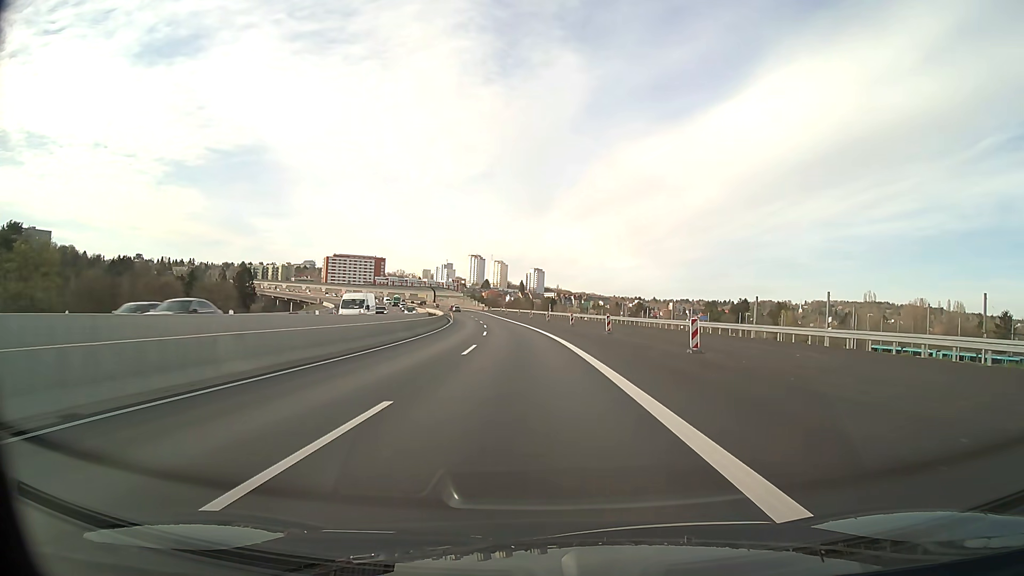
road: motorway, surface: asphalt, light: Day
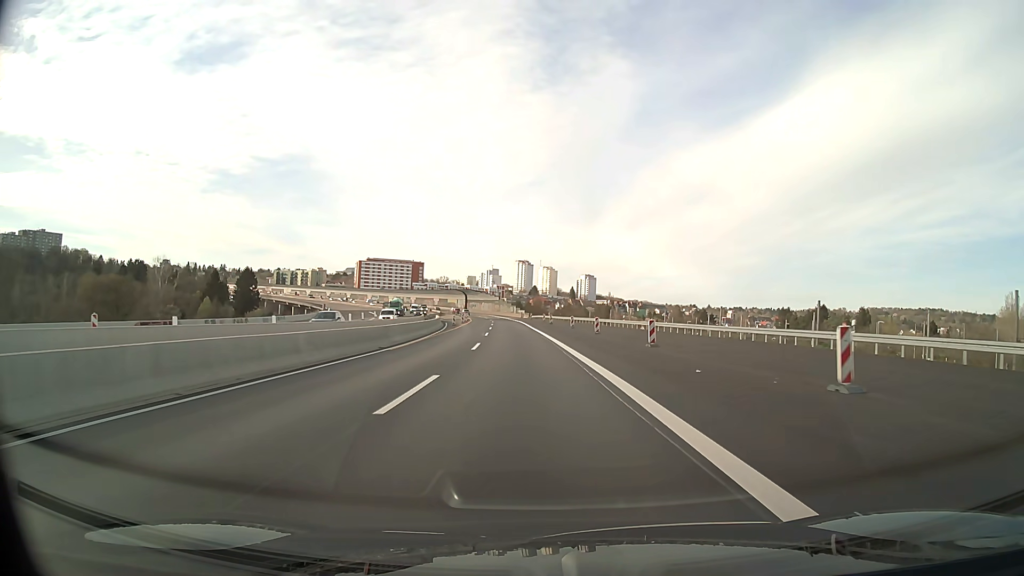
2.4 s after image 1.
(-1.7, +49.8) m; -4°
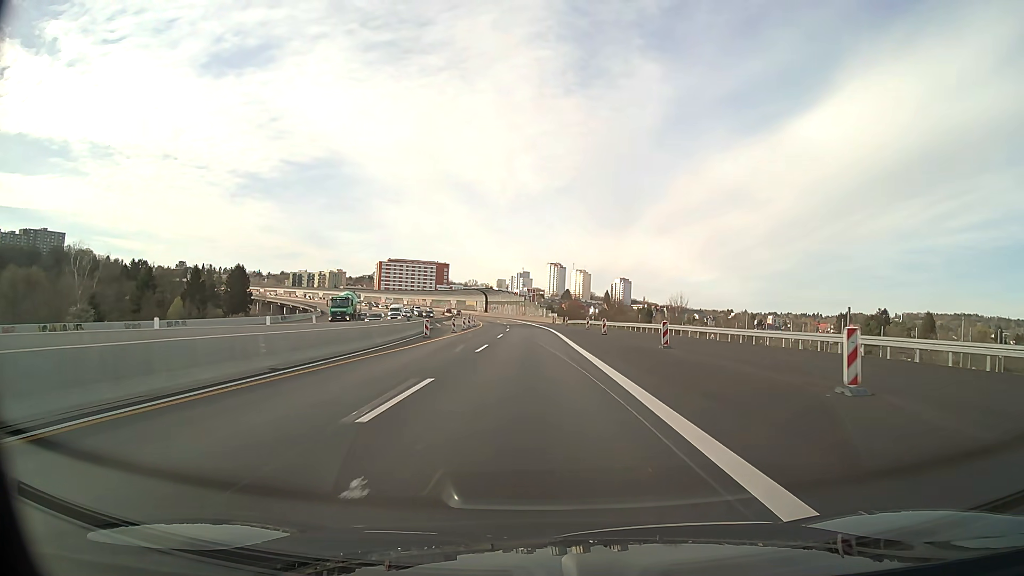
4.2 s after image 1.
(-1.1, +37.4) m; -3°
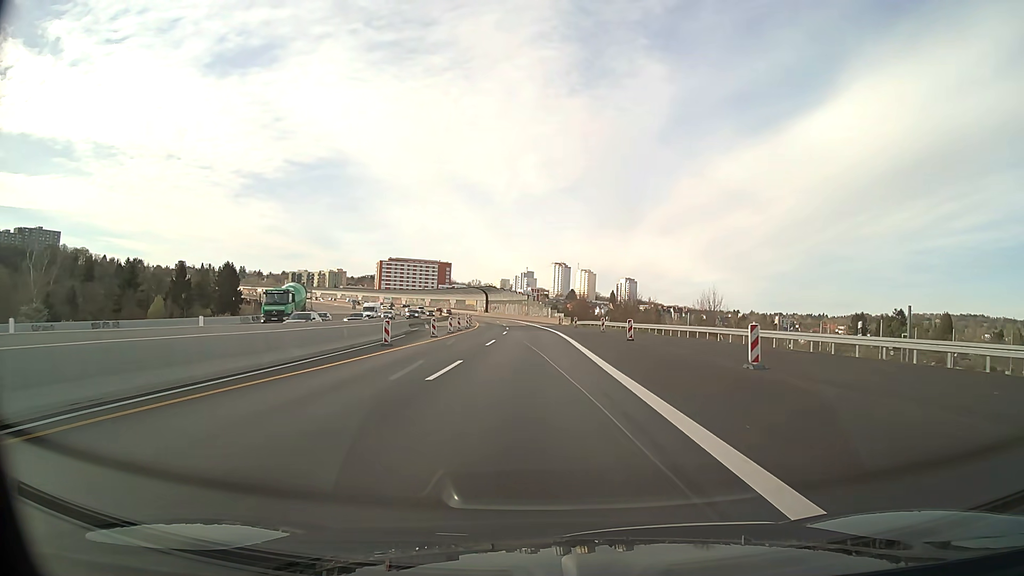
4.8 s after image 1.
(-0.1, +12.5) m; 0°
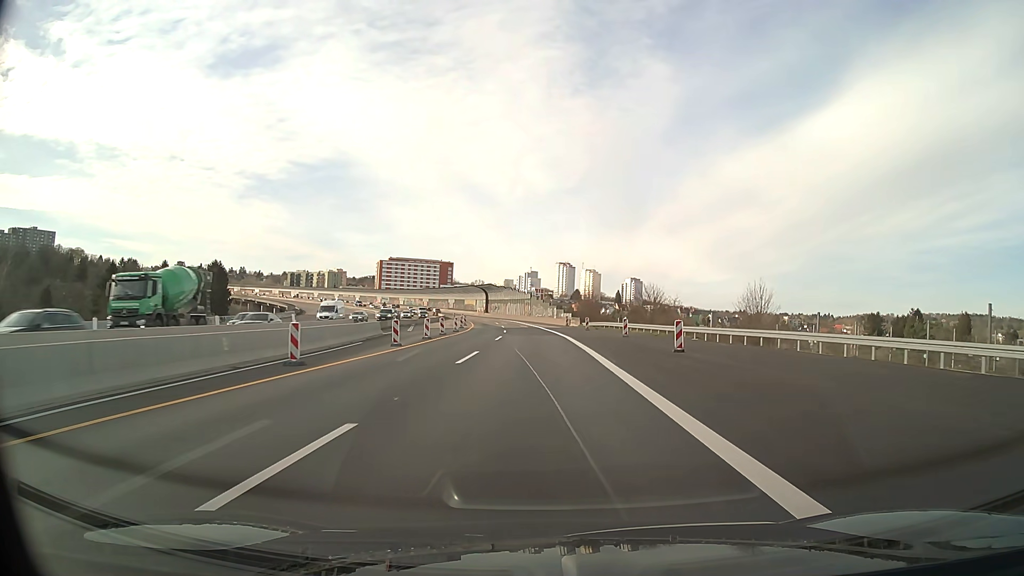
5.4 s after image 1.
(-0.1, +12.7) m; 0°
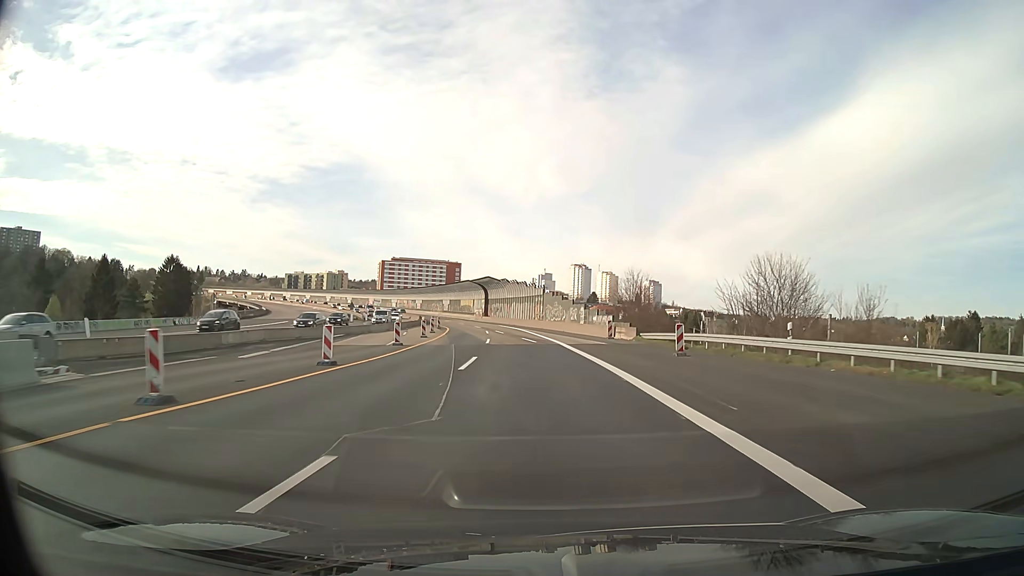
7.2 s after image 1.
(-0.4, +37.2) m; -1°
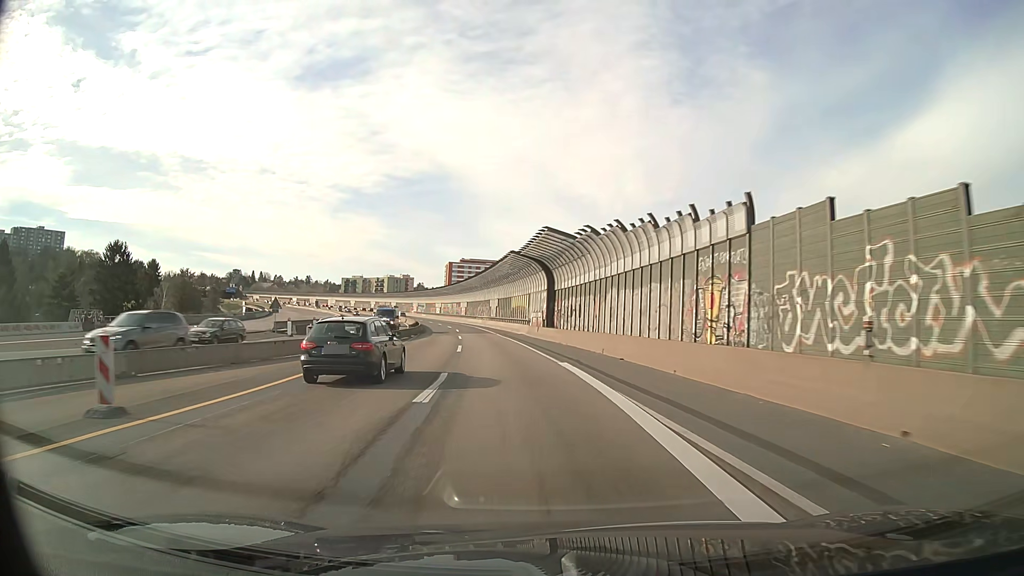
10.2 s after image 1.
(-2.9, +62.3) m; -7°
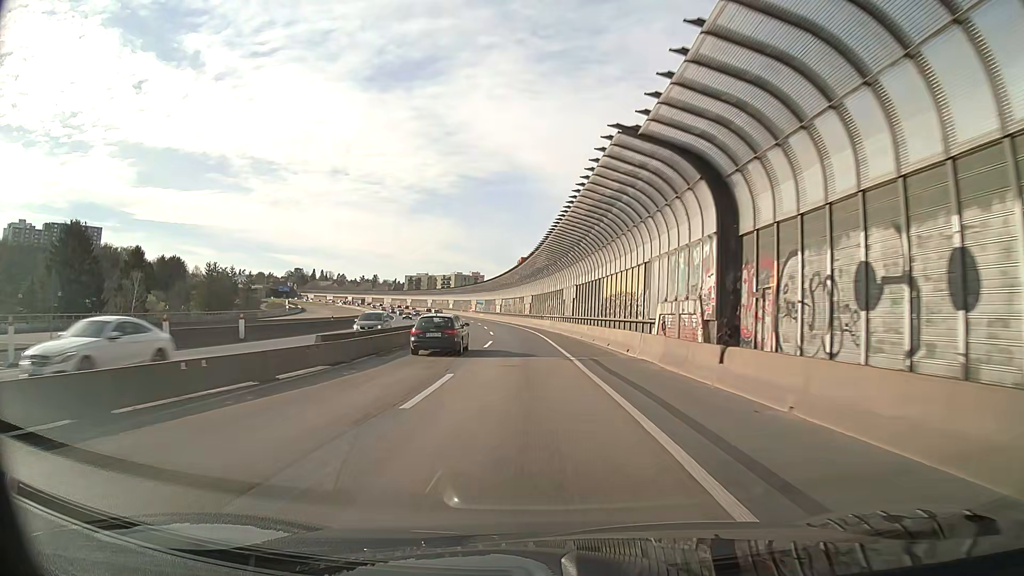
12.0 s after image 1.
(-2.4, +37.3) m; -7°
(0, +10) (0, +20) (-1, +30) (-1, +40) (-2, +50) (-2, +60) (-3, +70) (-5, +80) (-6, +90) (-8, +100) m
